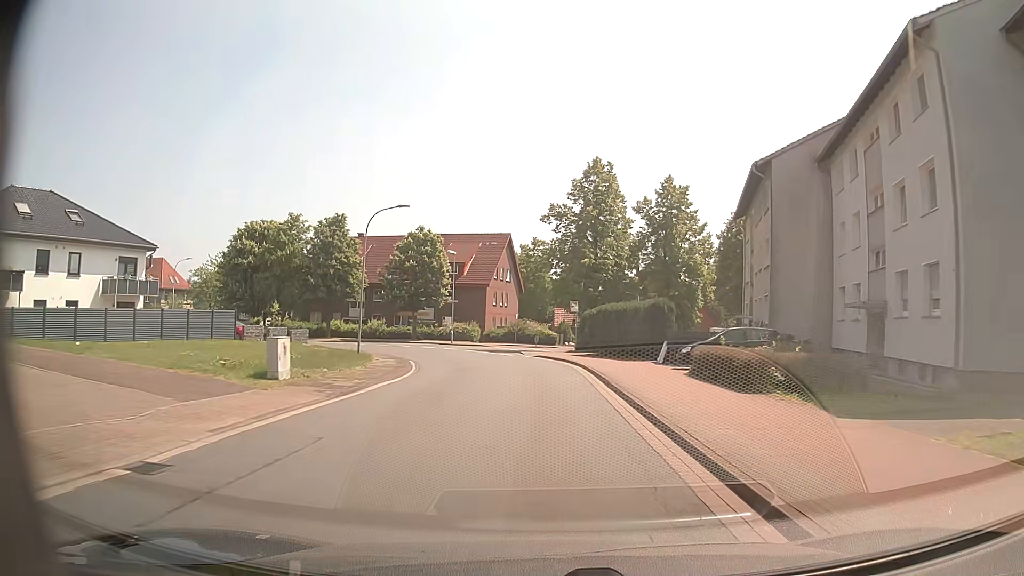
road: tertiary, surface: asphalt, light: Day
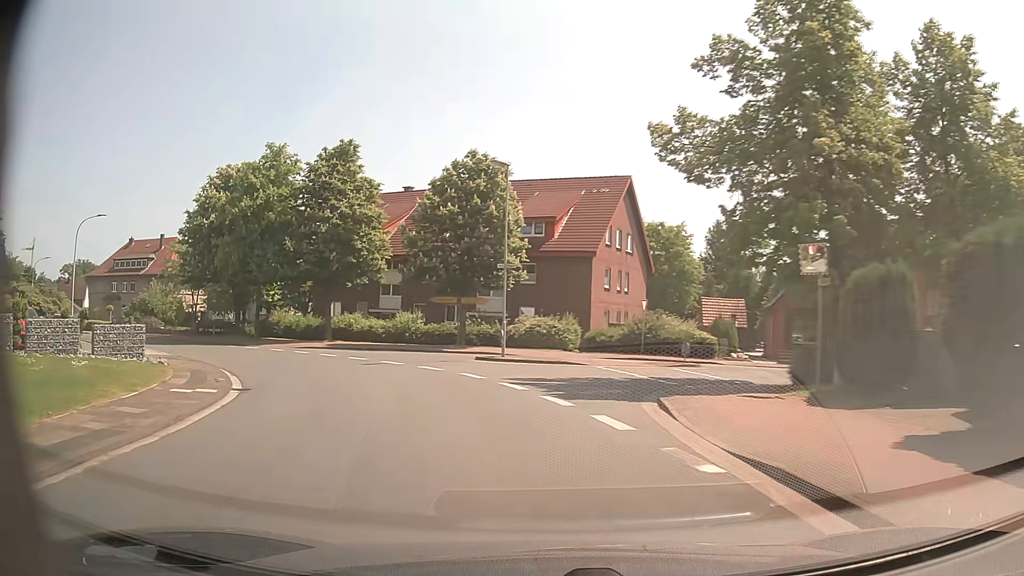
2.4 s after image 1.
(-0.9, +29.7) m; -9°
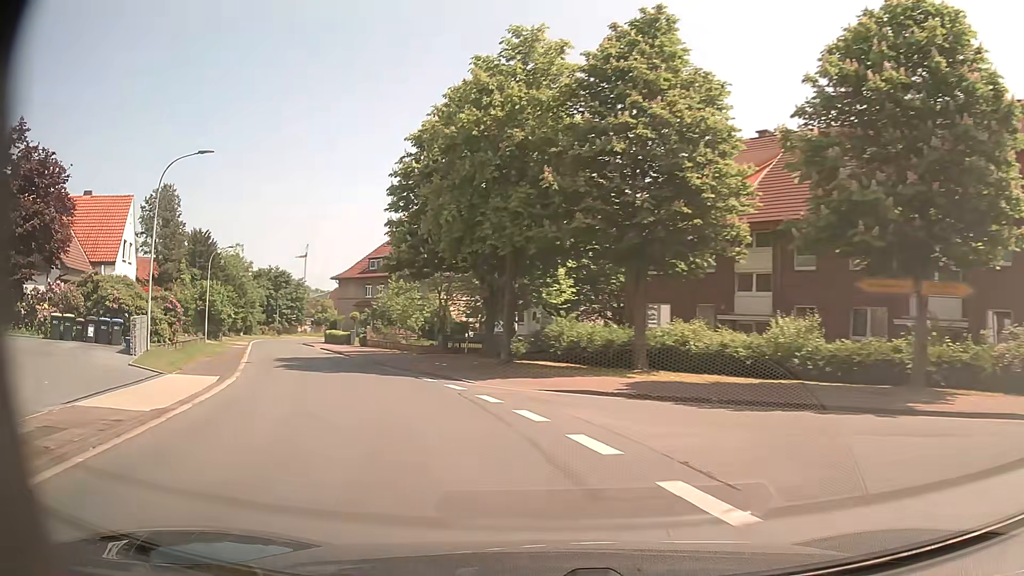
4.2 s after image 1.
(-5.1, +20.7) m; -28°
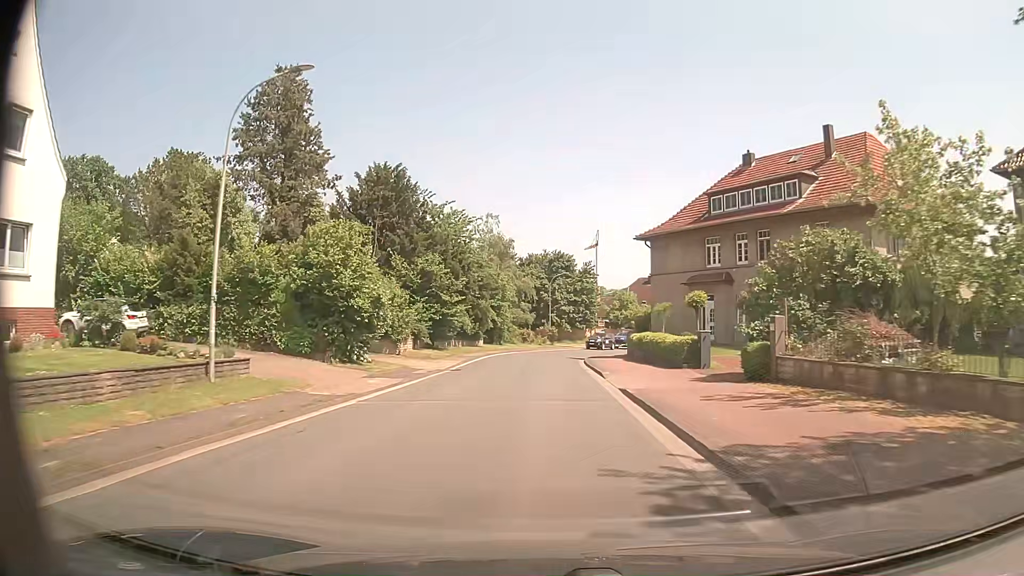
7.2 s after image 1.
(-12.7, +36.2) m; -27°
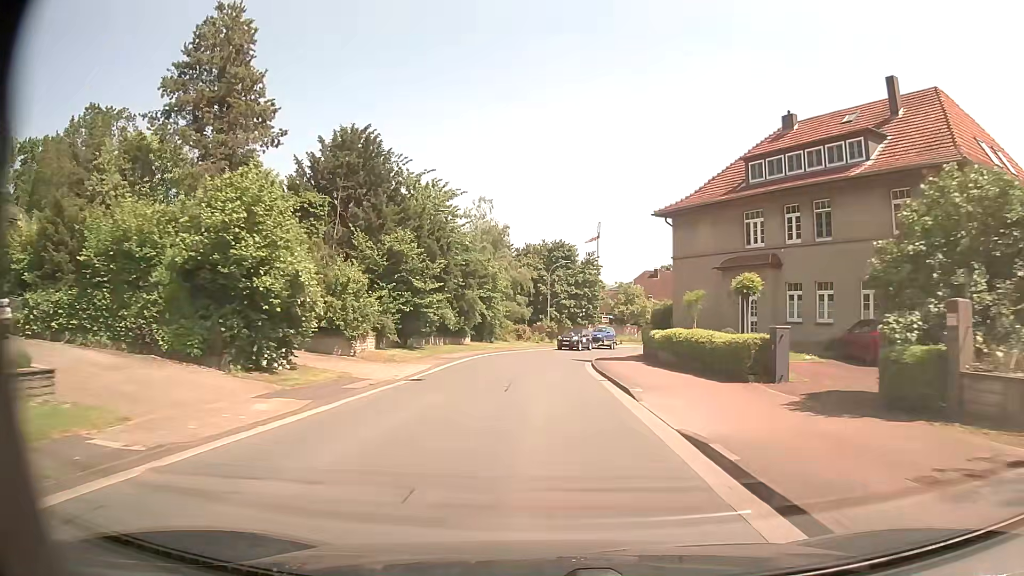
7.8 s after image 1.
(0.0, +8.2) m; 0°
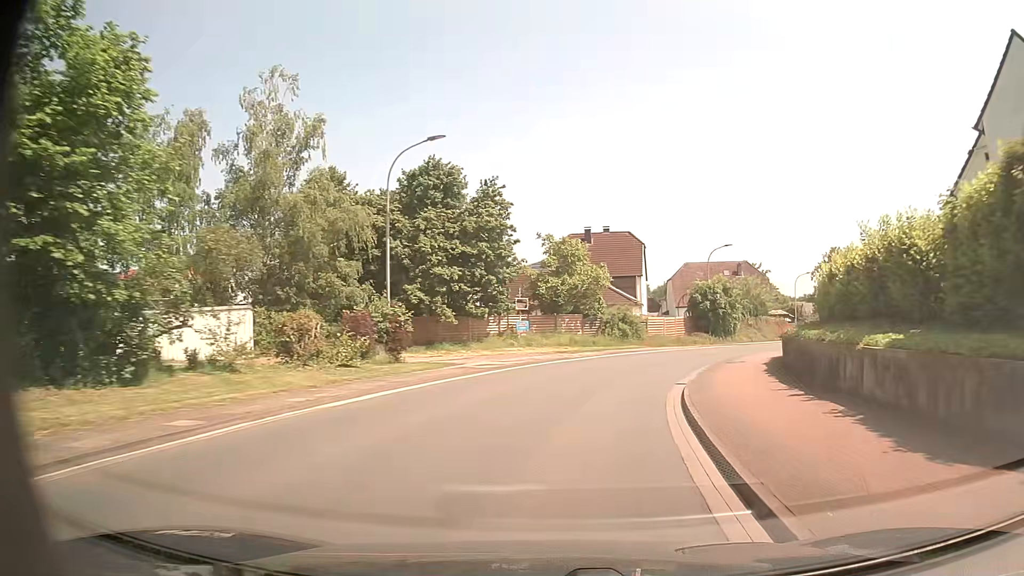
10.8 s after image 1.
(+1.2, +40.0) m; +8°
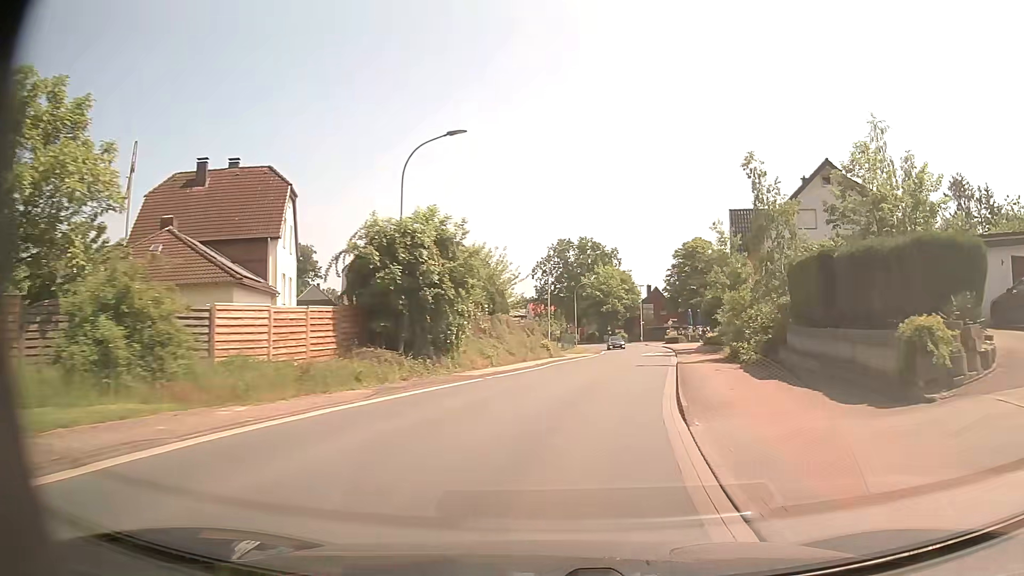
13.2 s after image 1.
(+6.8, +30.9) m; +25°
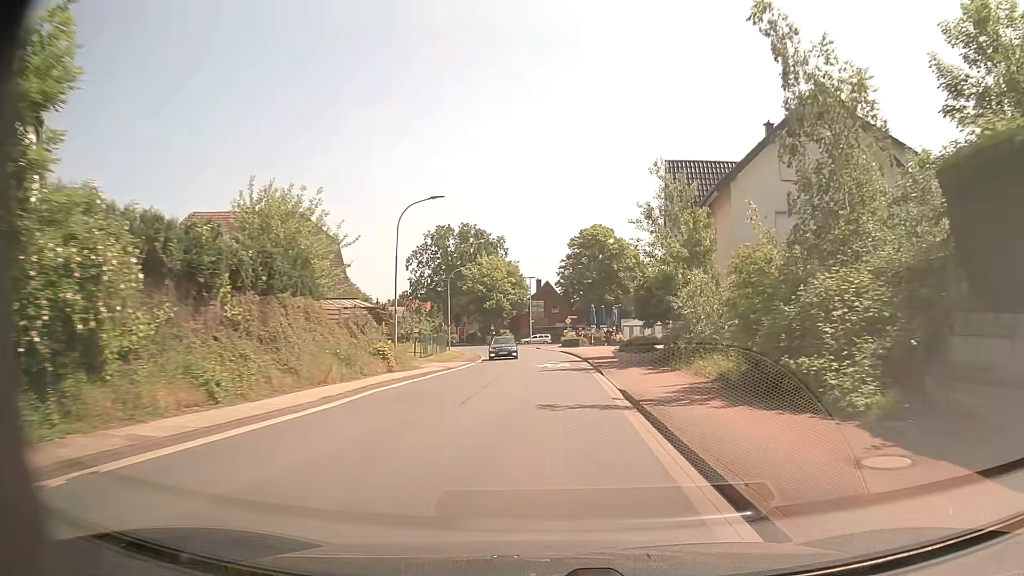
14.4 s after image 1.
(+1.7, +16.4) m; +10°
(0, +10) (+1, +20) (+1, +30) (+1, +40) (0, +50) (0, +60) (-2, +70) (-4, +80) (-7, +89) (-11, +99) m
